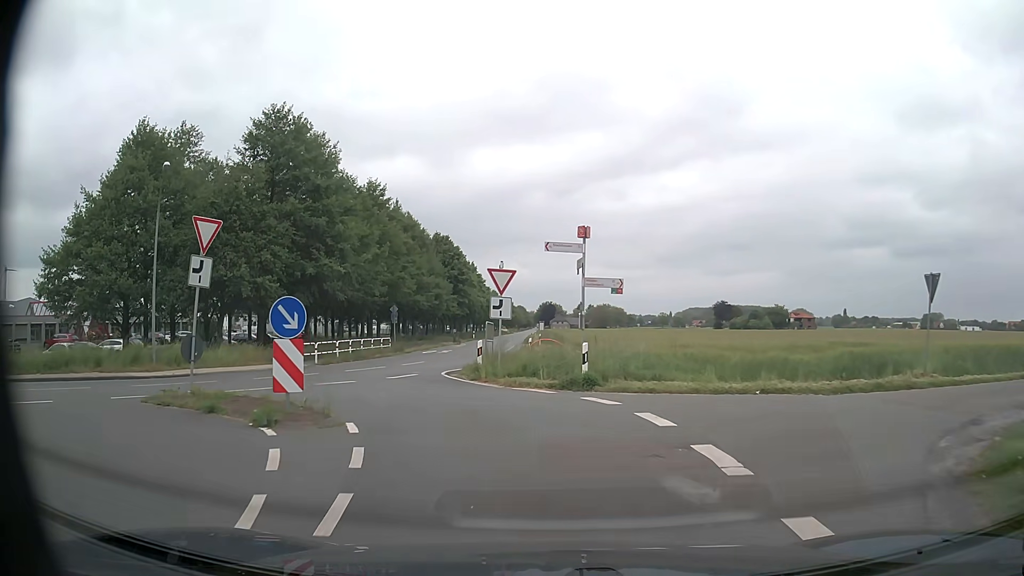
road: unclassified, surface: asphalt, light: Day
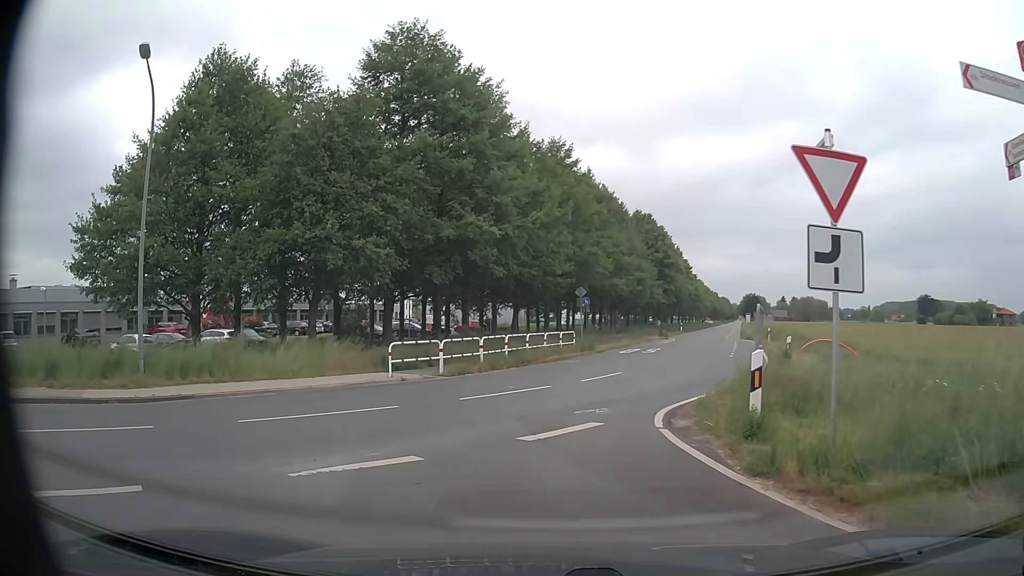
(-1.4, +11.9) m; -17°
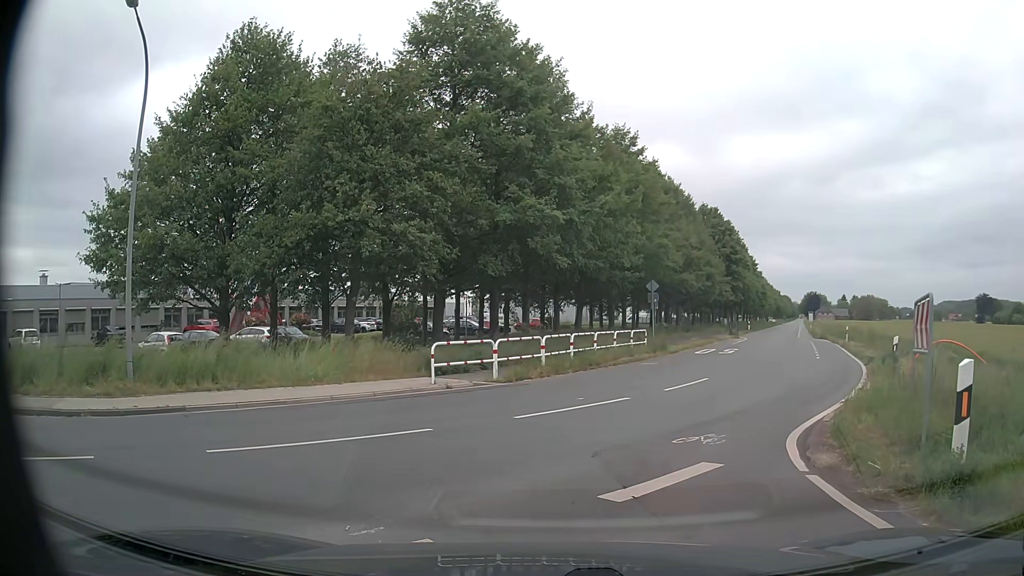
(-0.1, +2.8) m; -2°
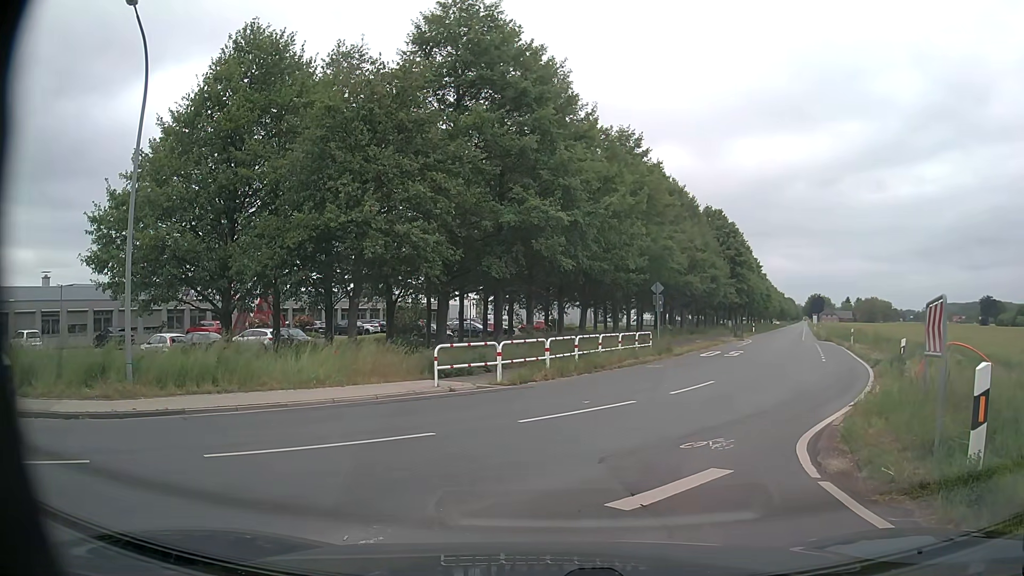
(0.0, +0.2) m; 0°
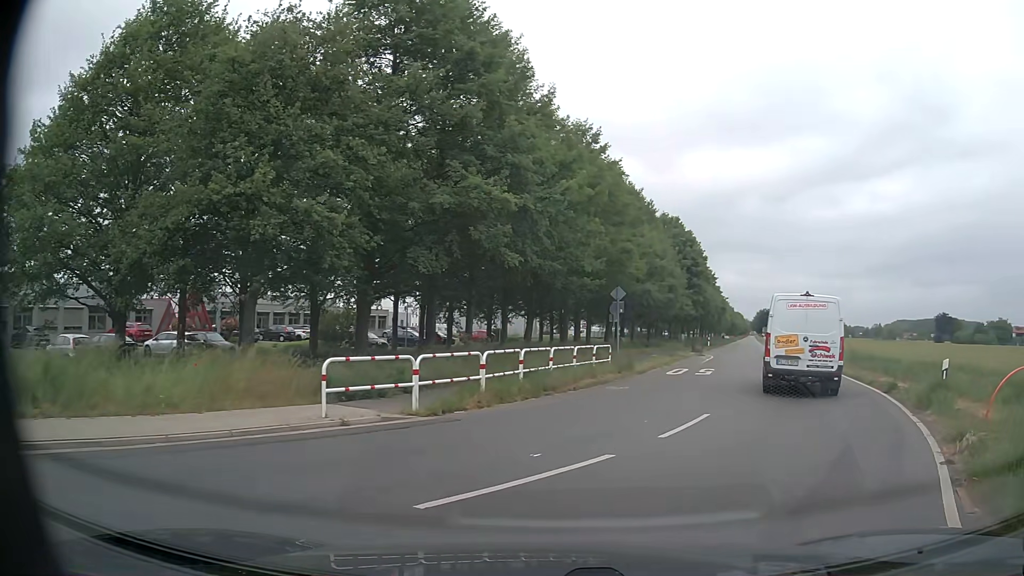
(-0.2, +4.7) m; +1°
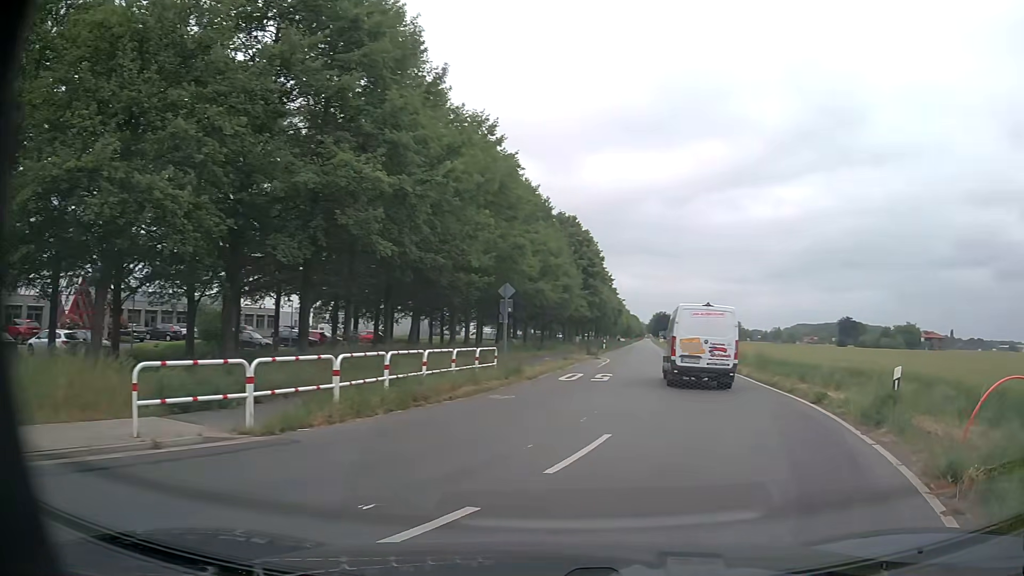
(+0.2, +2.5) m; +9°
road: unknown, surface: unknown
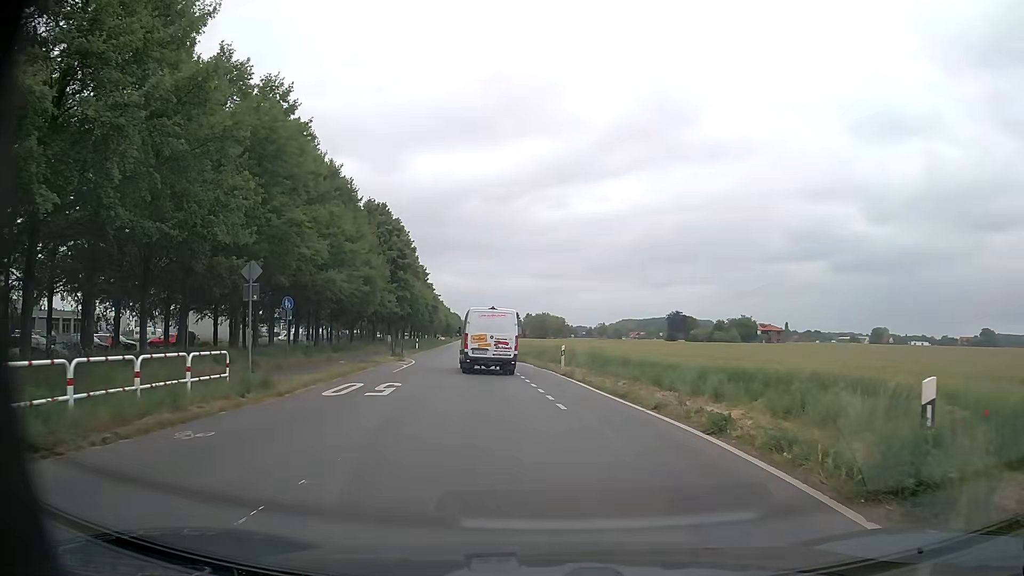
(+1.3, +6.6) m; +16°
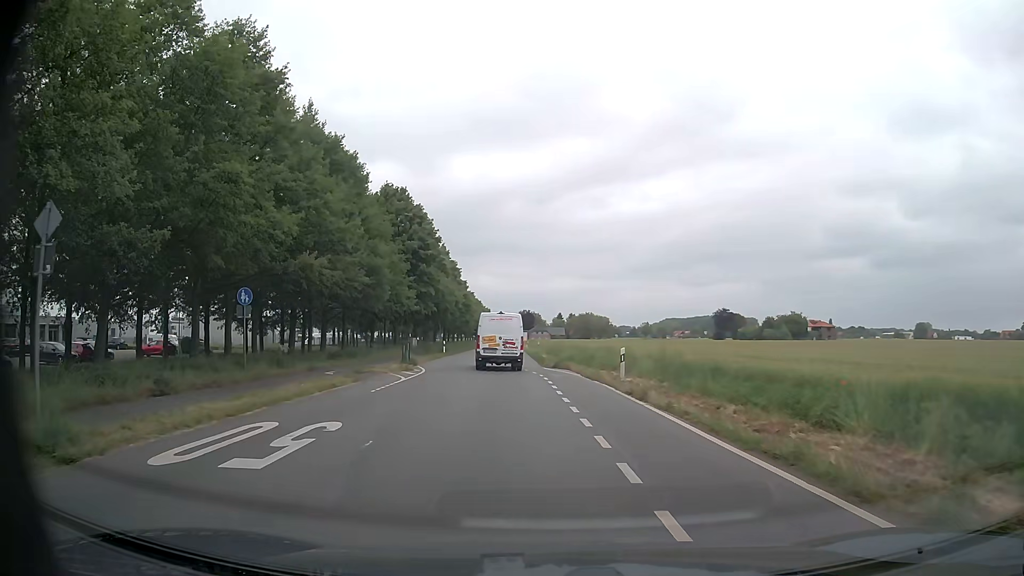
(-0.2, +9.1) m; -4°
(0, +10) (-1, +20) (-2, +30) (-3, +40) (-4, +50) (-4, +60) (-5, +70) (-5, +80) (-6, +90) (-6, +100) m
